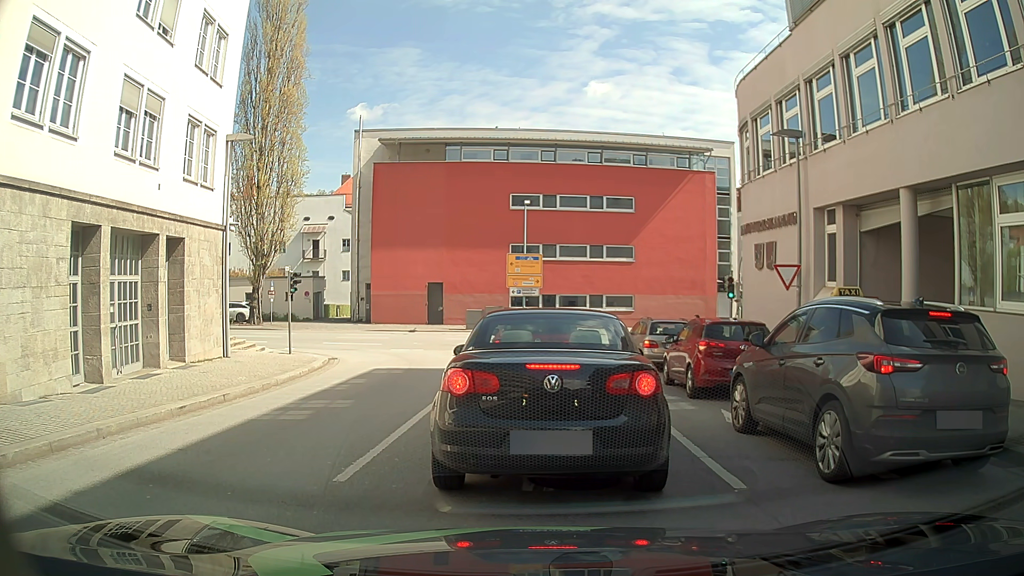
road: tertiary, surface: asphalt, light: Day
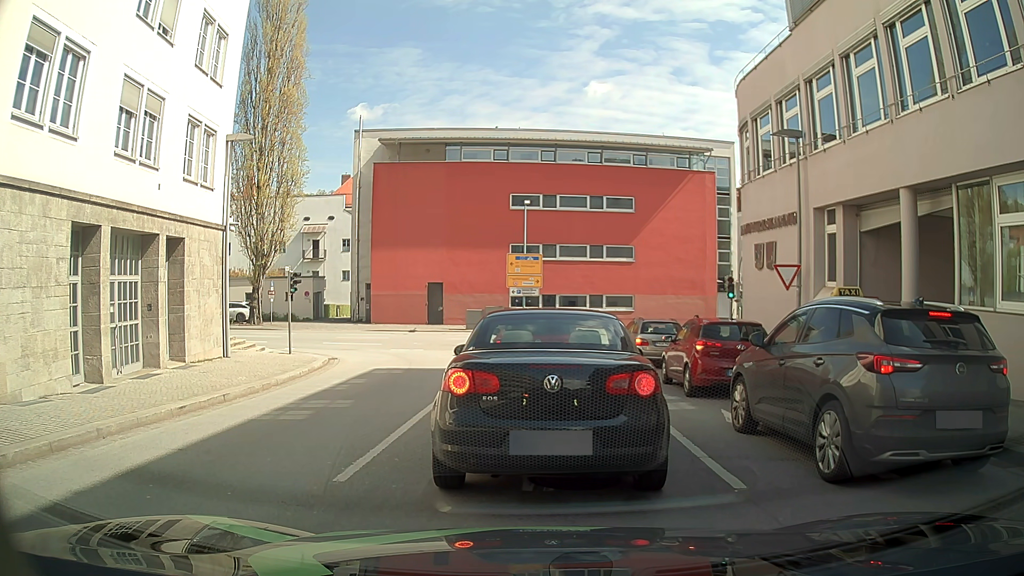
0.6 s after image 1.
(0.0, 0.0) m; 0°
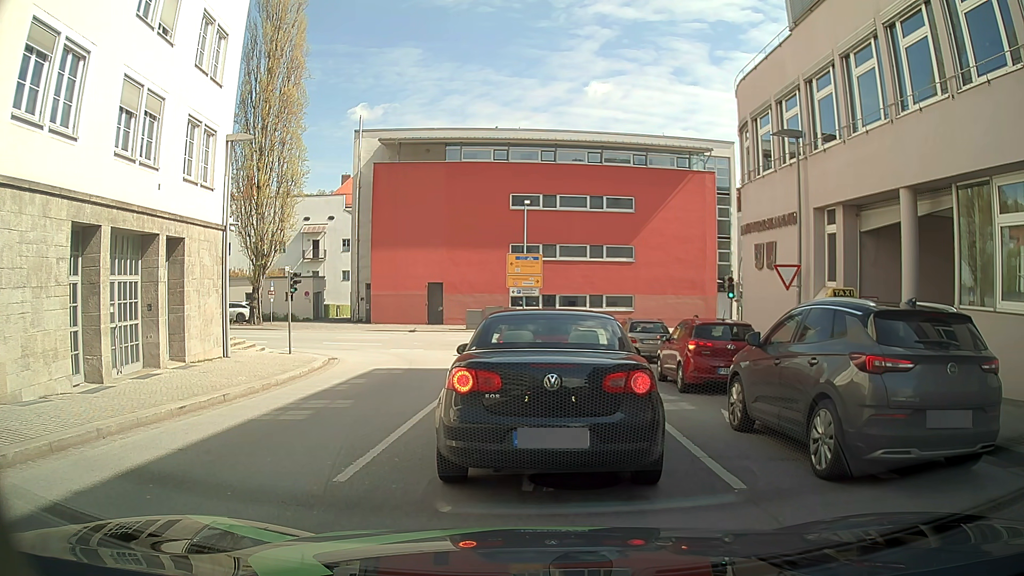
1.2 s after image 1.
(0.0, 0.0) m; 0°
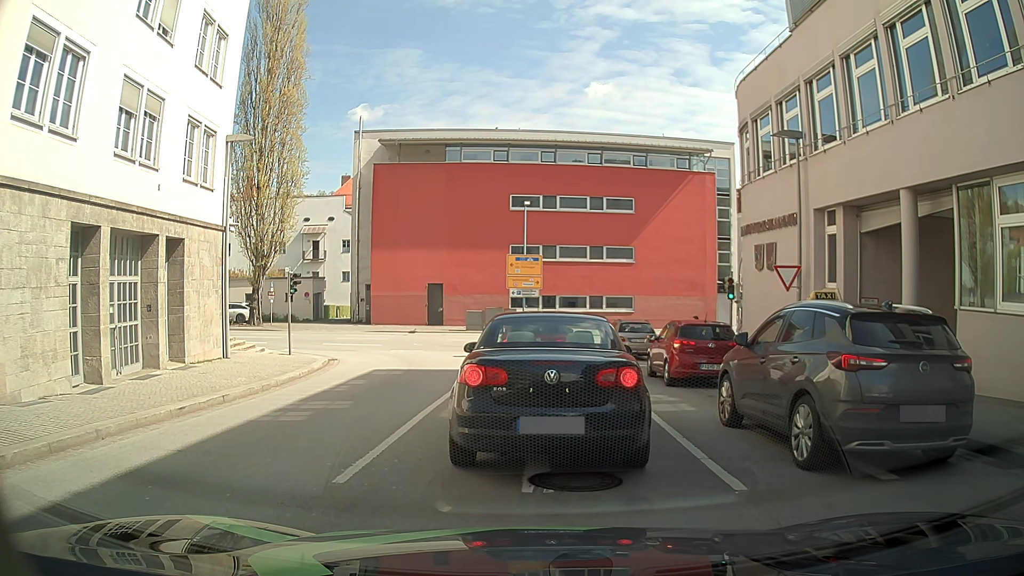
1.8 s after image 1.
(0.0, 0.0) m; 0°
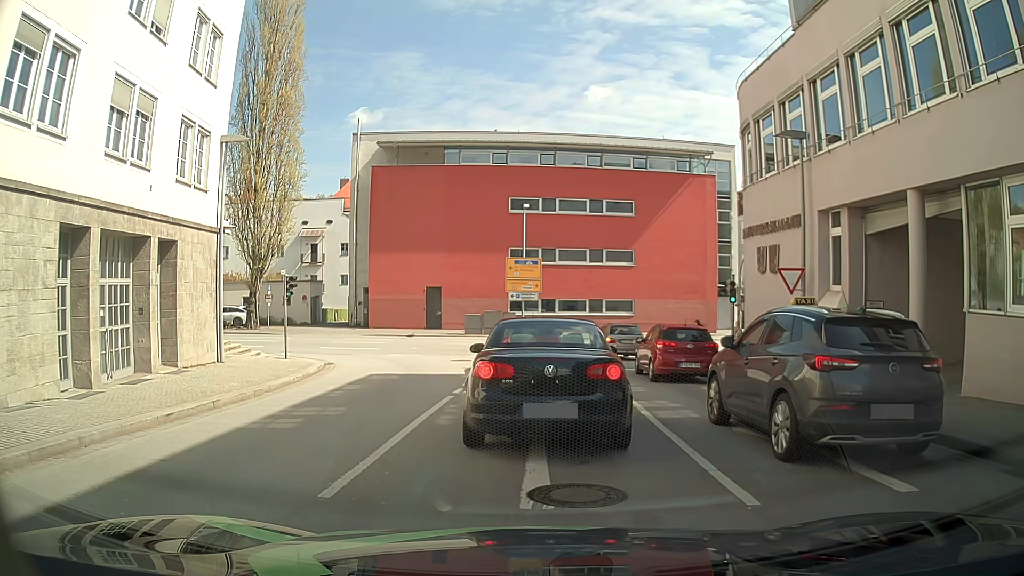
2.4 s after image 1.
(0.0, +0.4) m; 0°
